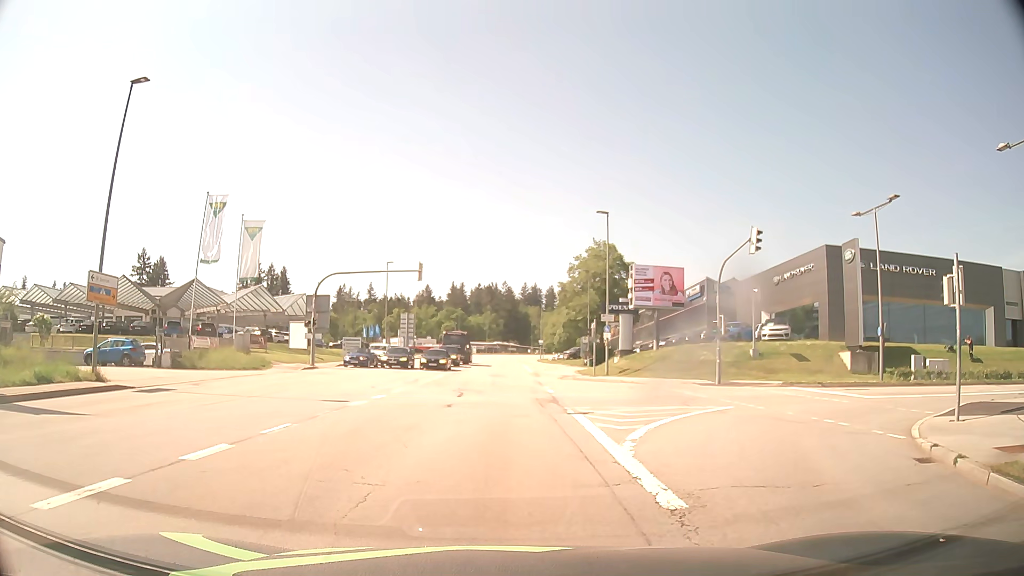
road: tertiary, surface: asphalt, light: Day
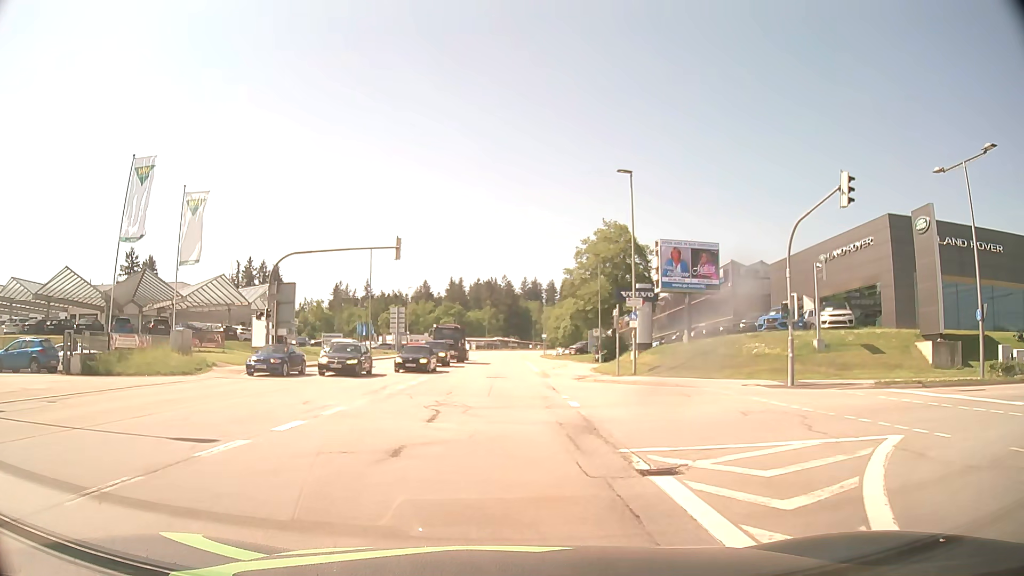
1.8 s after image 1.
(-0.1, +9.2) m; 0°
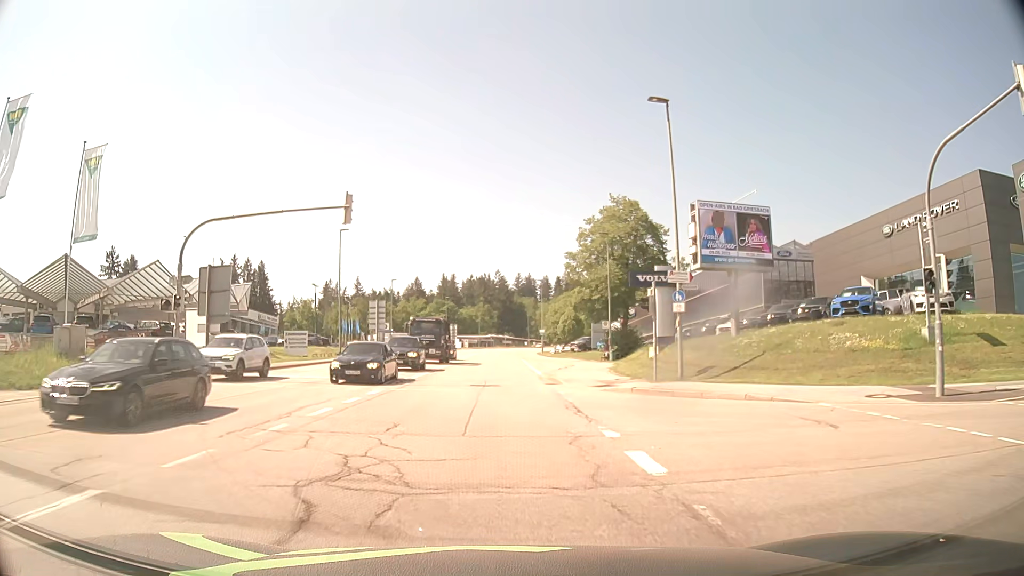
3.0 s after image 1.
(0.0, +10.1) m; +1°
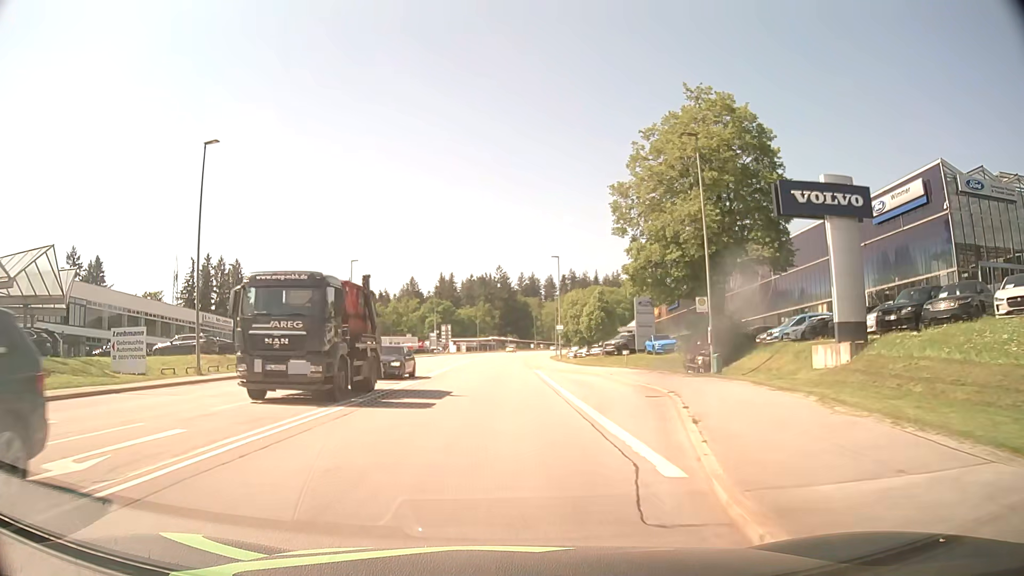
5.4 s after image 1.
(-0.2, +26.9) m; 0°
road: secondary
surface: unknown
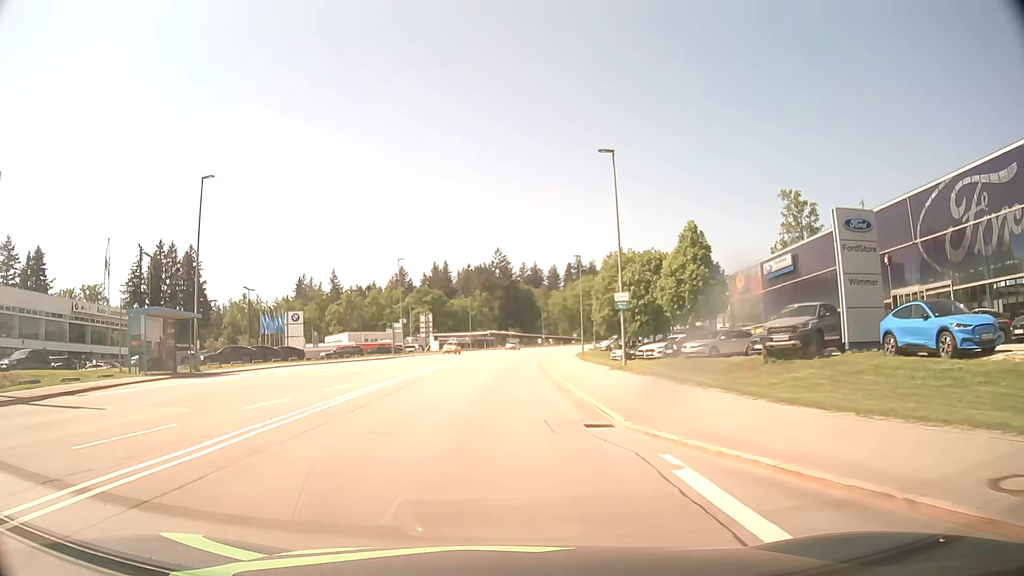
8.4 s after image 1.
(-0.3, +36.0) m; 0°
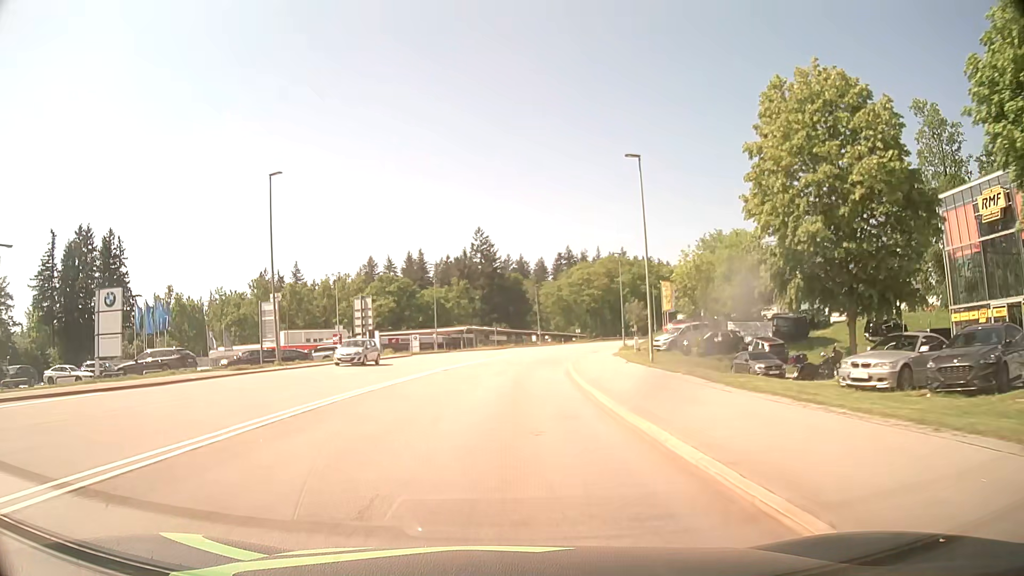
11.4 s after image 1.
(0.0, +37.7) m; +1°
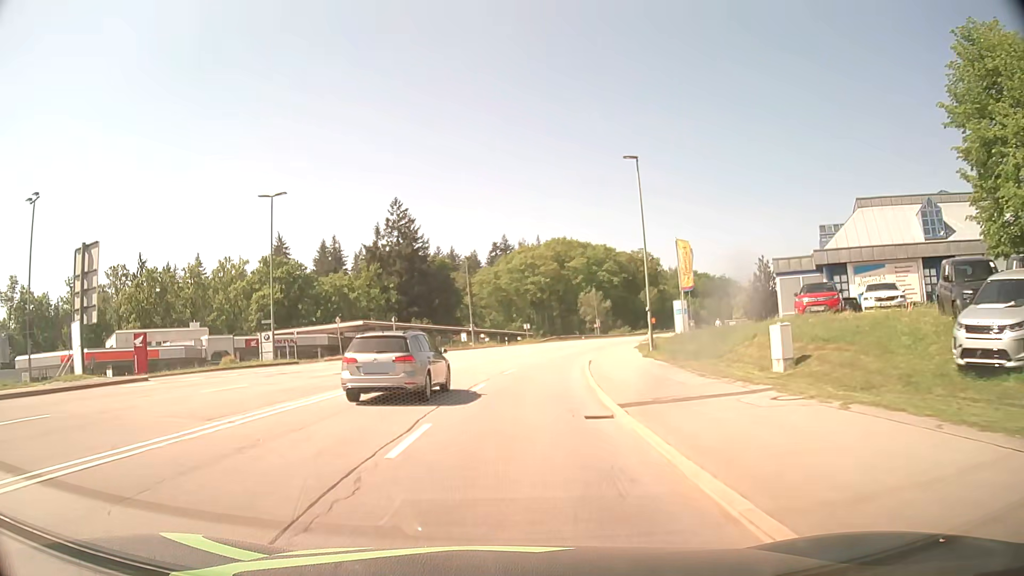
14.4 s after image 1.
(+1.7, +38.4) m; +5°
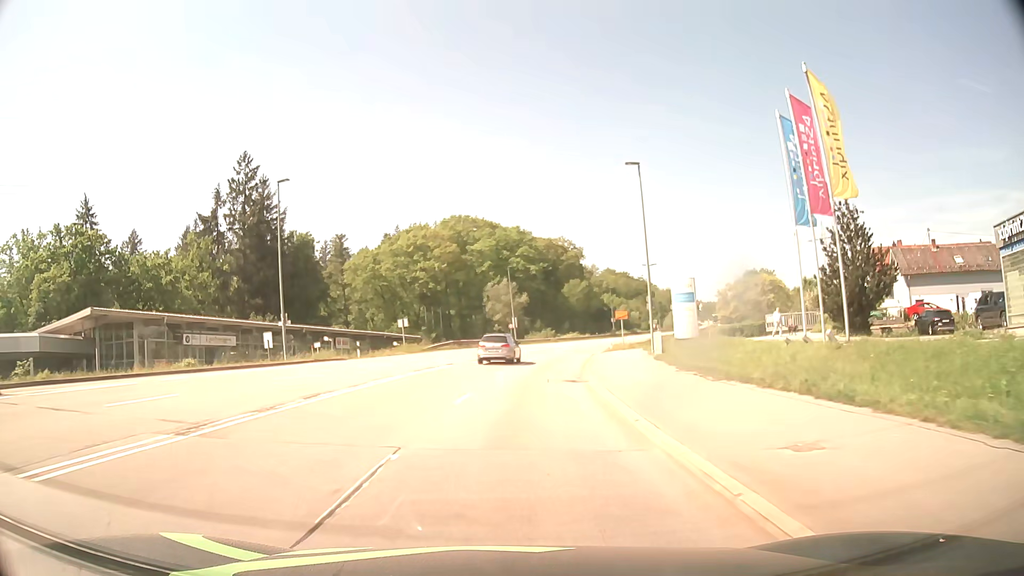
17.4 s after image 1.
(+2.8, +38.6) m; +9°
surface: asphalt
(0, +10) (+1, +20) (+2, +30) (+3, +40) (+5, +50) (+7, +59) (+10, +69) (+12, +79) (+16, +88) (+19, +97) m
